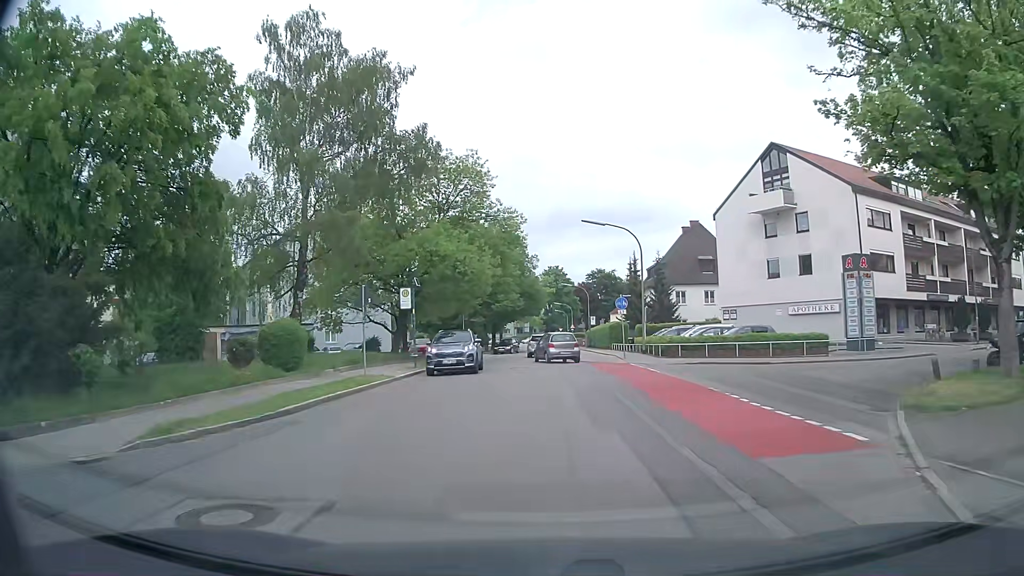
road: tertiary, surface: asphalt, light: Day
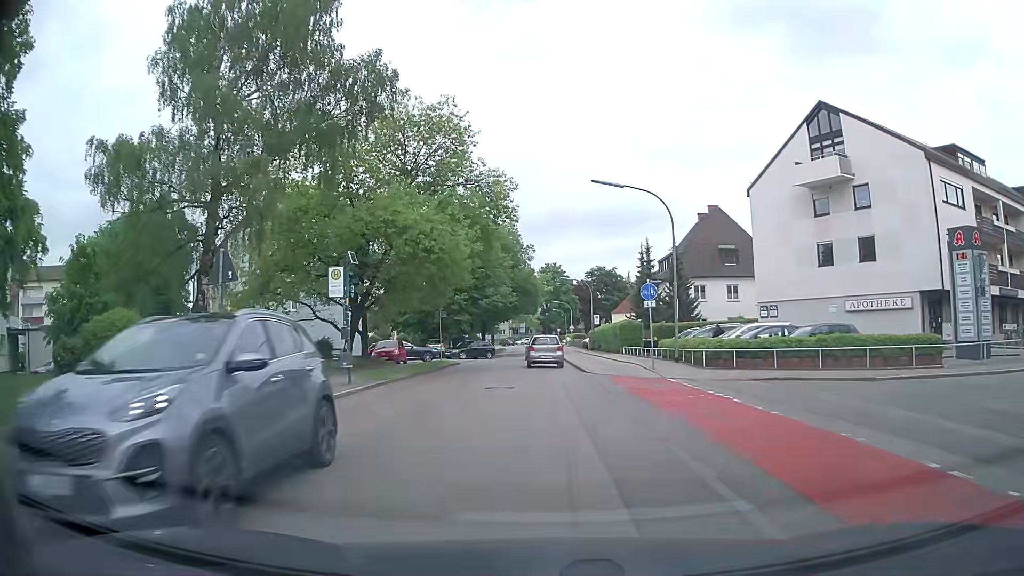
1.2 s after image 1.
(0.0, +9.8) m; +1°
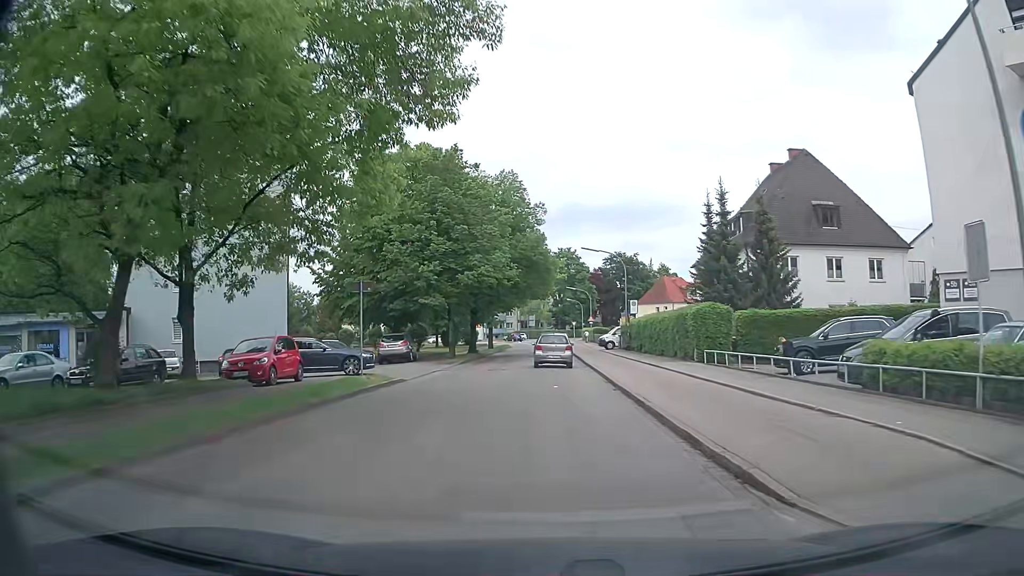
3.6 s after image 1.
(-0.3, +19.9) m; -1°
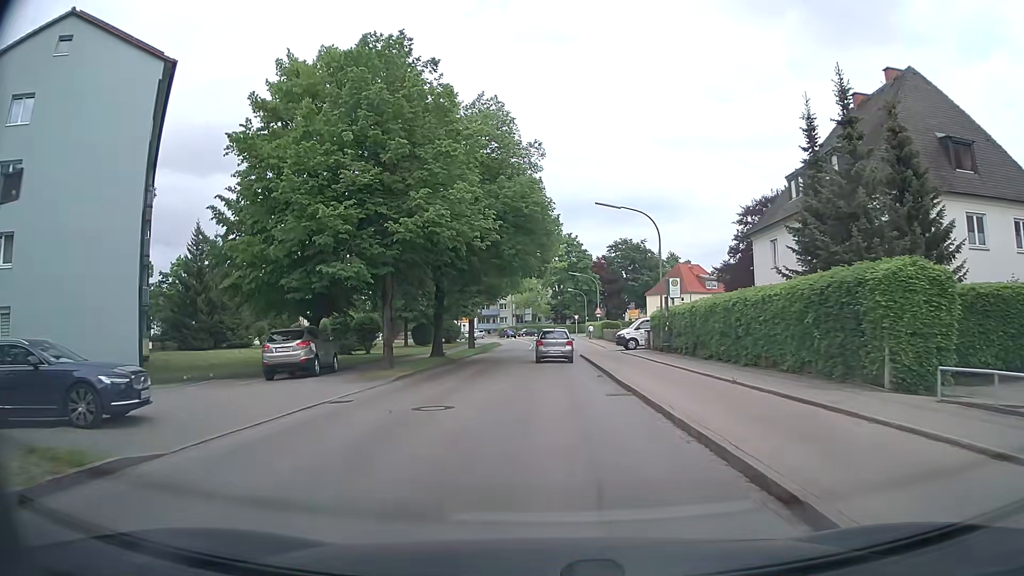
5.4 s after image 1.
(0.0, +15.5) m; 0°
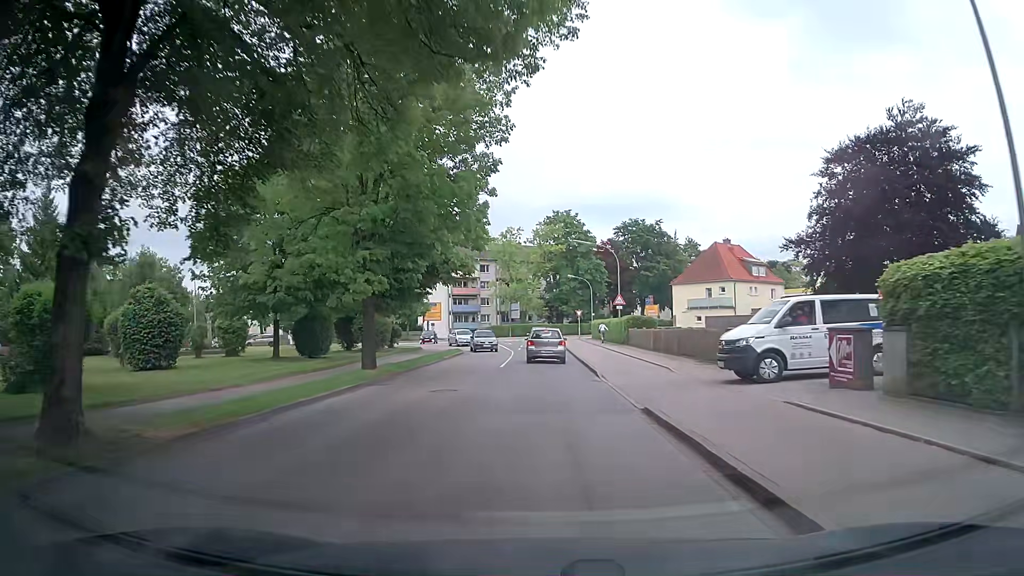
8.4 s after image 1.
(+0.4, +27.2) m; +1°
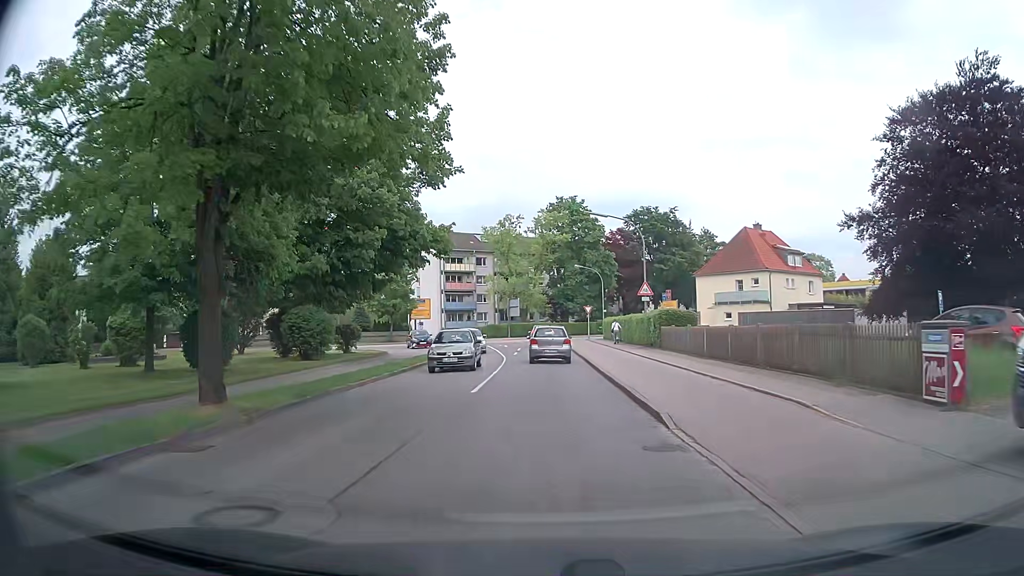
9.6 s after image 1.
(0.0, +11.1) m; 0°
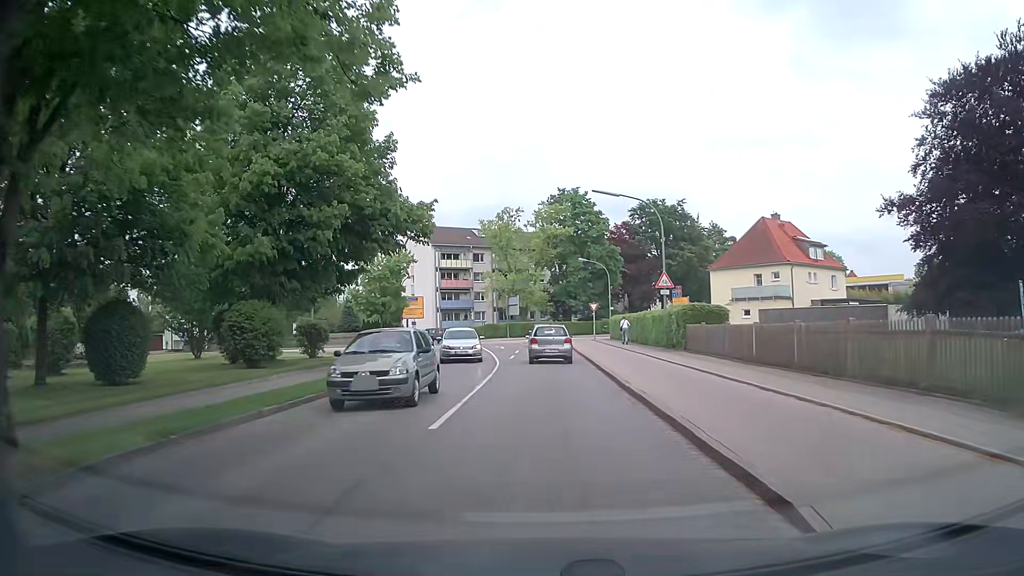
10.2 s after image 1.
(0.0, +5.6) m; 0°
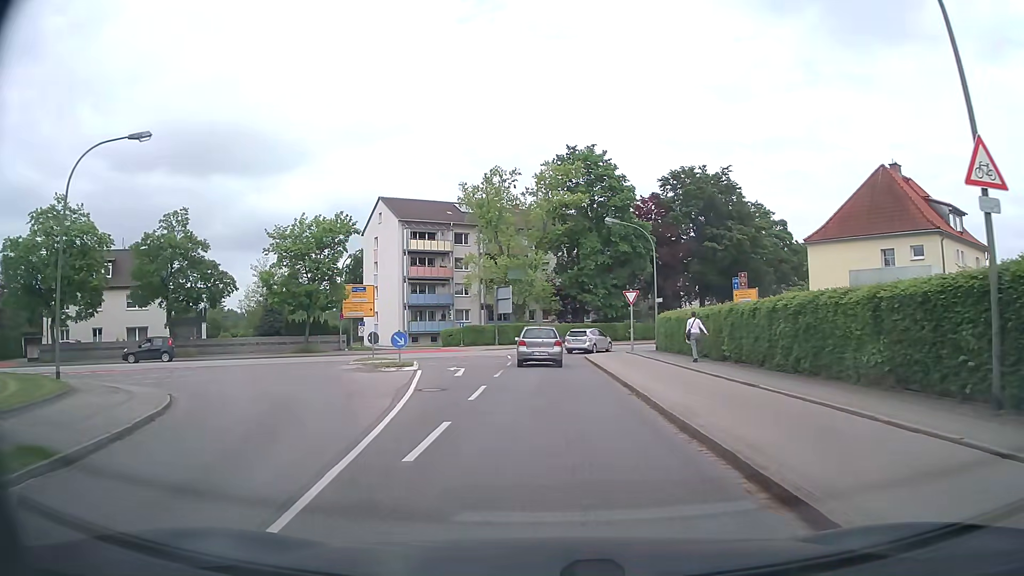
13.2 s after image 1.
(-0.1, +23.5) m; -1°
(0, +10) (0, +20) (0, +30) (0, +40) (+5, +49) (+13, +55) (+21, +60) (+30, +66) (+38, +71) (+46, +77) m
